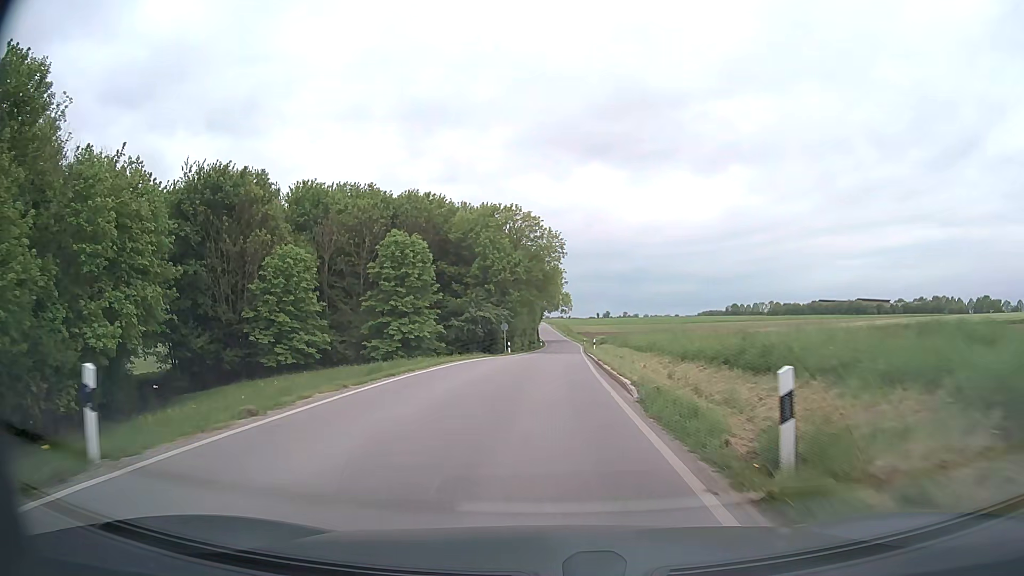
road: secondary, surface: asphalt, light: Day
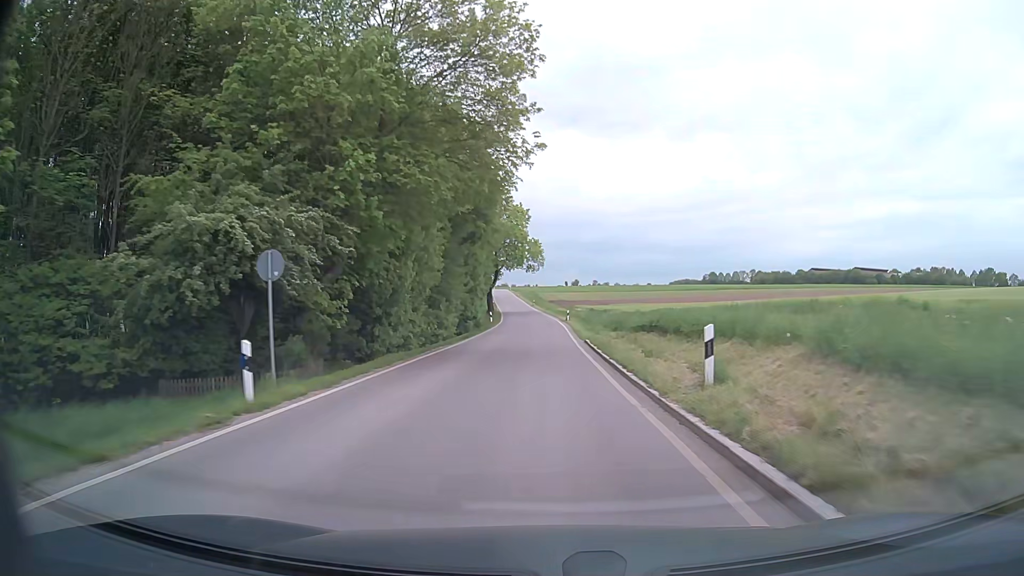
(+0.9, +44.4) m; +3°
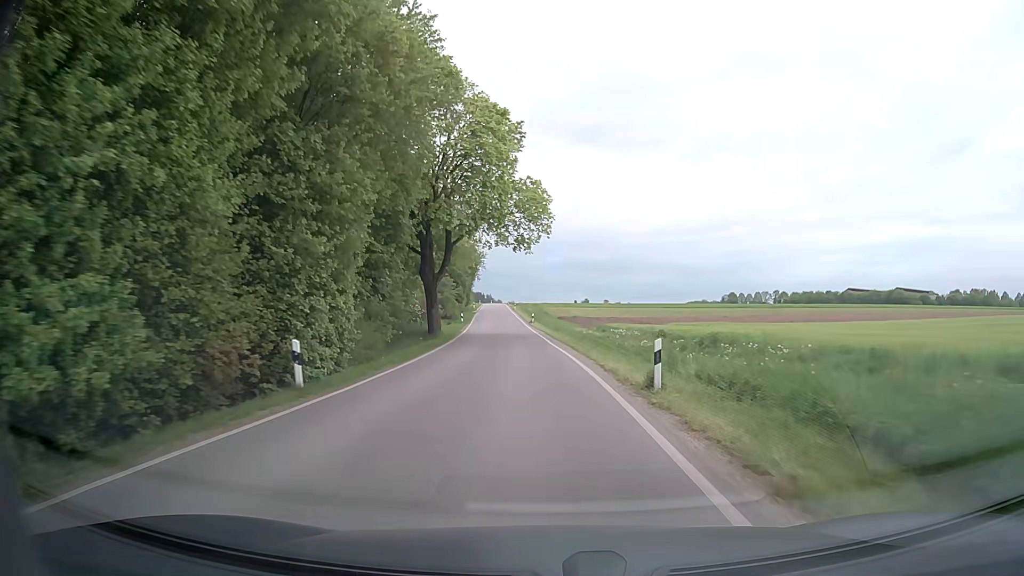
(0.0, +46.1) m; -1°
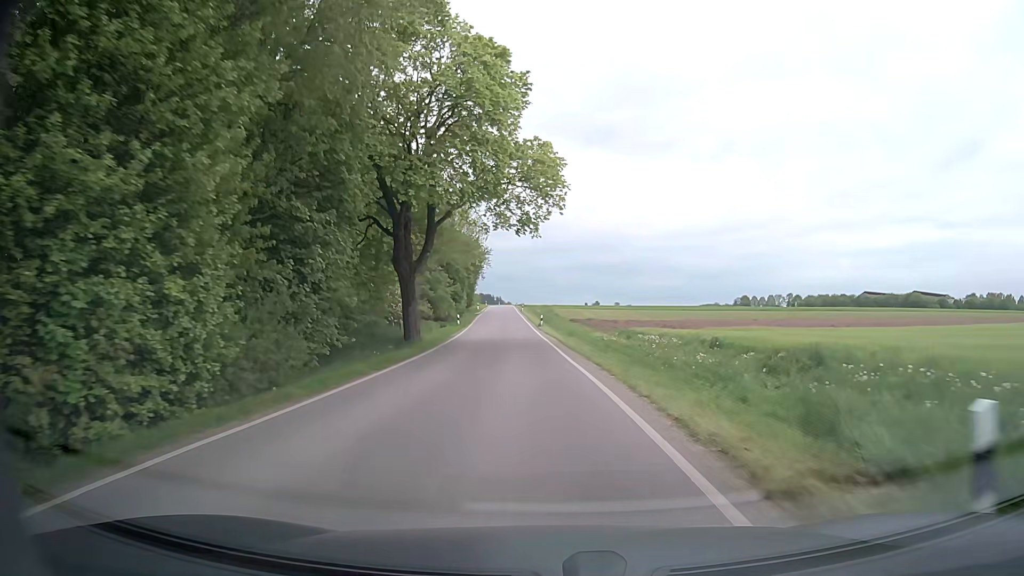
(-0.1, +9.3) m; -1°
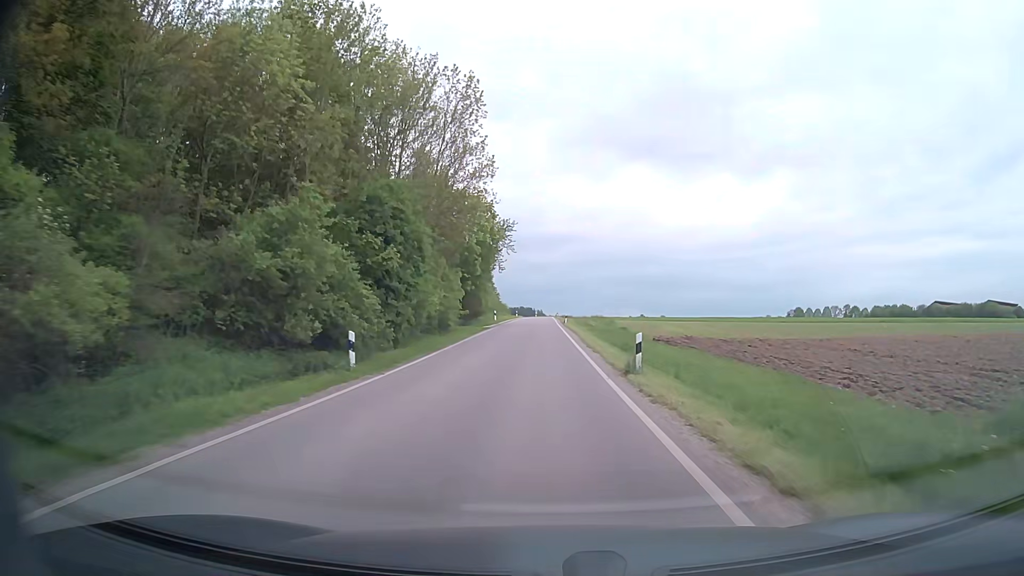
(-1.4, +37.7) m; -4°
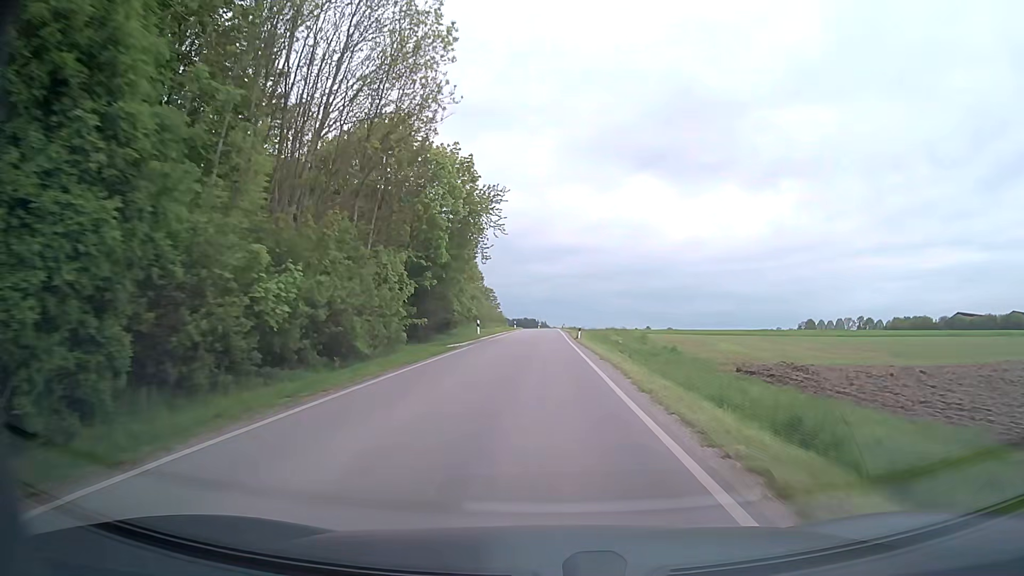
(0.0, +19.3) m; 0°
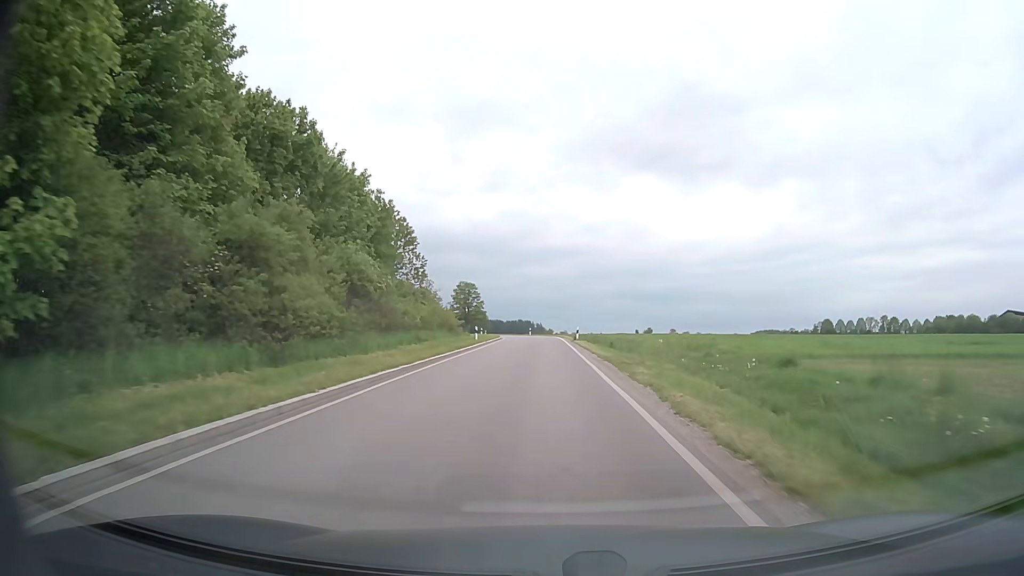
(-0.1, +48.1) m; 0°
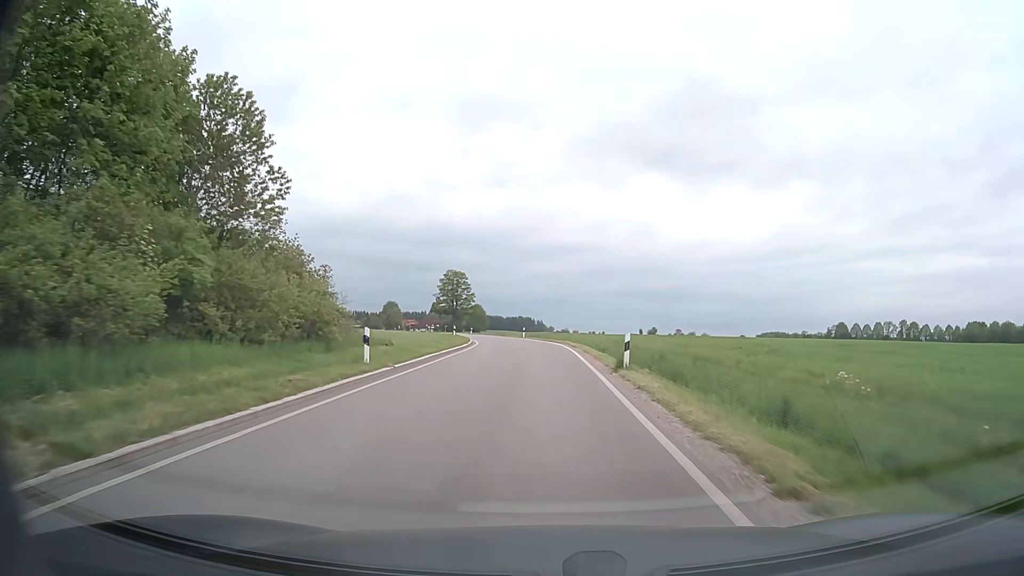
(+0.1, +27.7) m; 0°
(0, +10) (0, +20) (0, +30) (-1, +40) (-2, +50) (-3, +60) (-5, +70) (-7, +79) (-9, +89) (-12, +99) m
